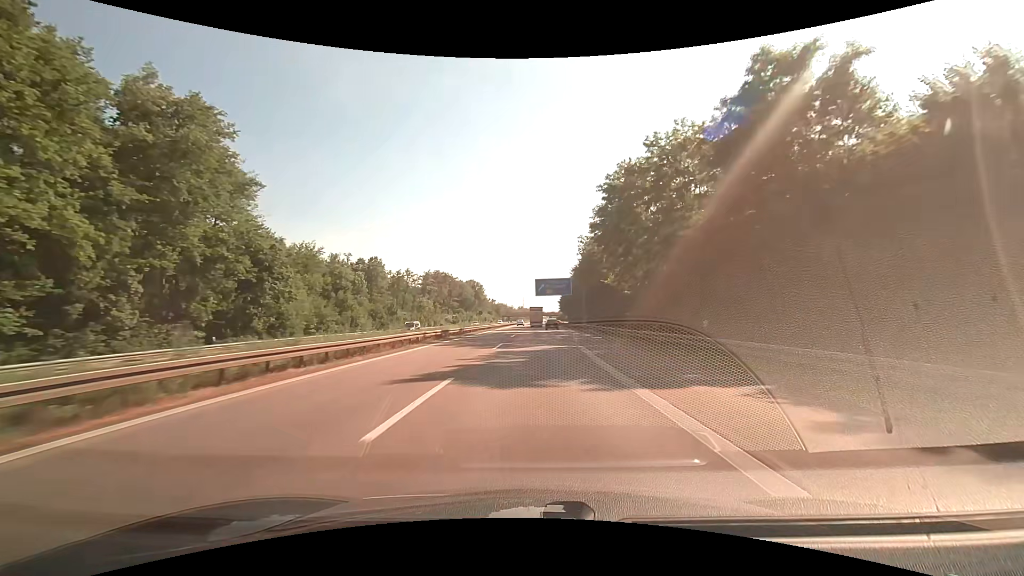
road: motorway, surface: asphalt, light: Day
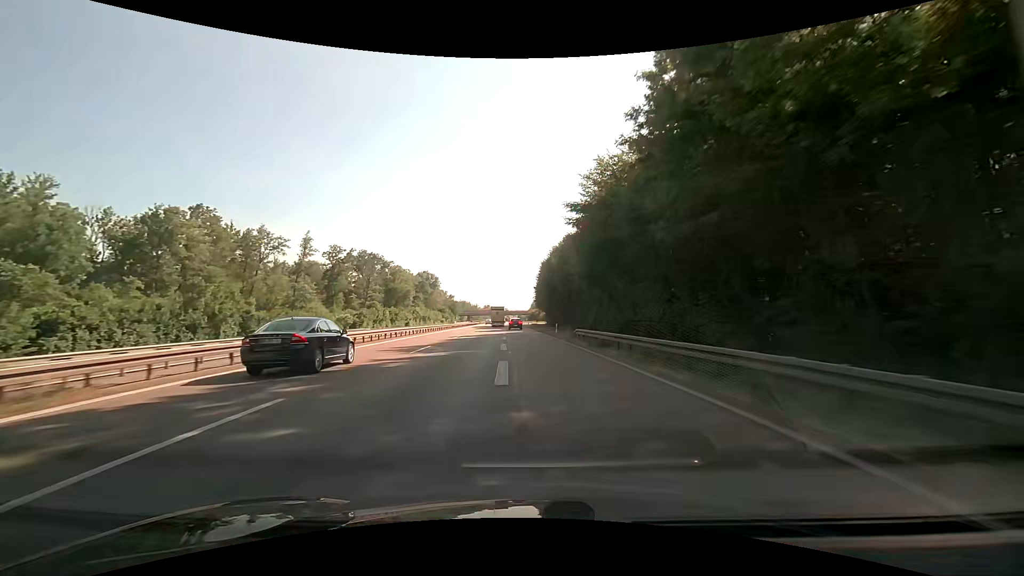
(+2.8, +74.2) m; +4°
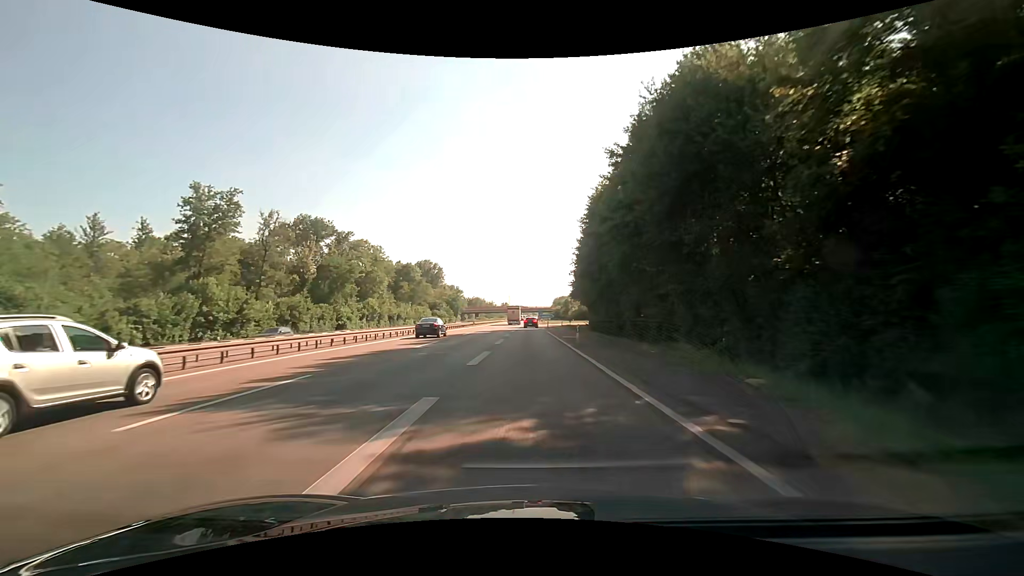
(-1.3, +67.4) m; -2°
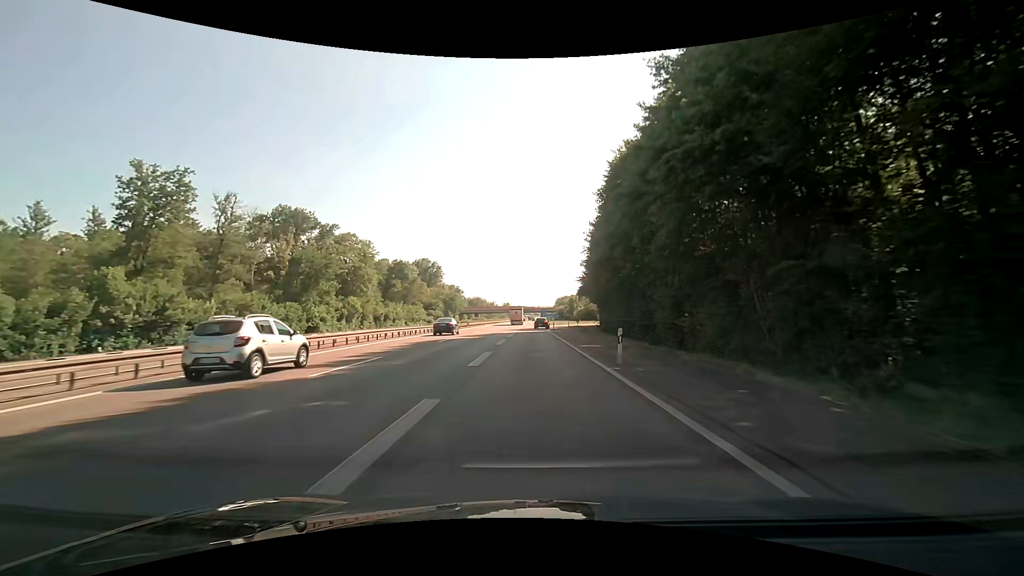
(-0.1, +12.0) m; 0°
